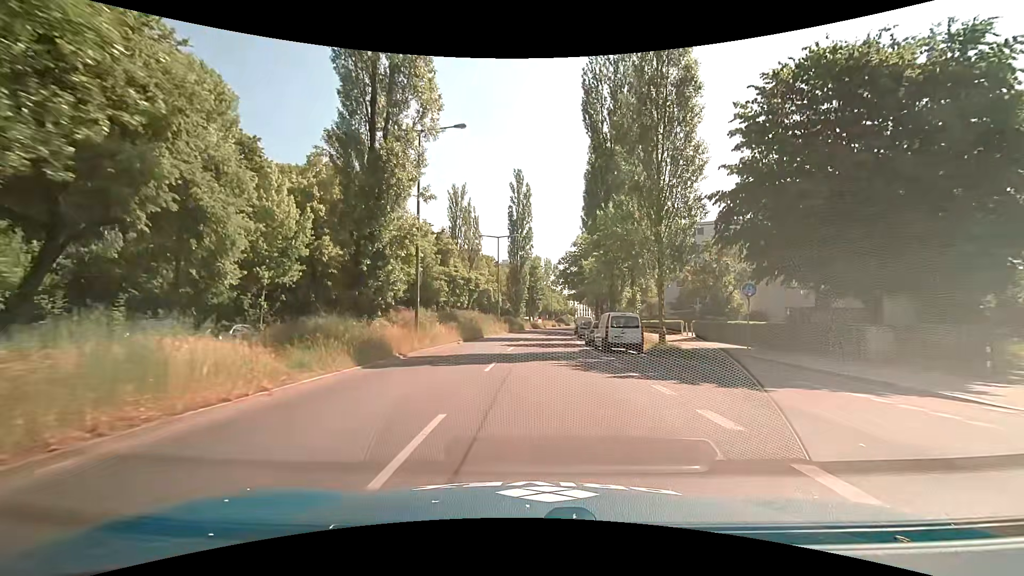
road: secondary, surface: asphalt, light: Day
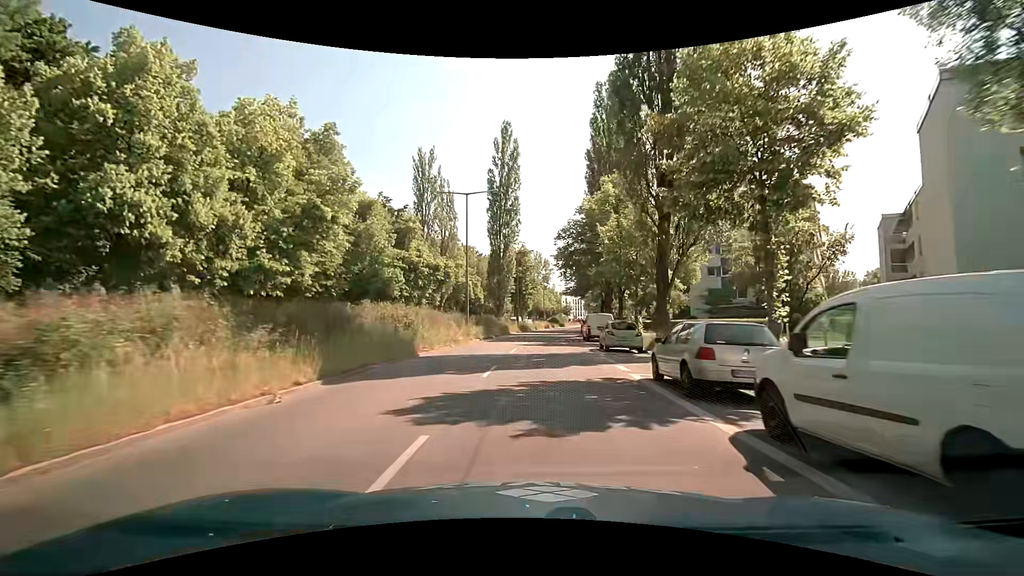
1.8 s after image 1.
(+0.3, +19.2) m; +1°
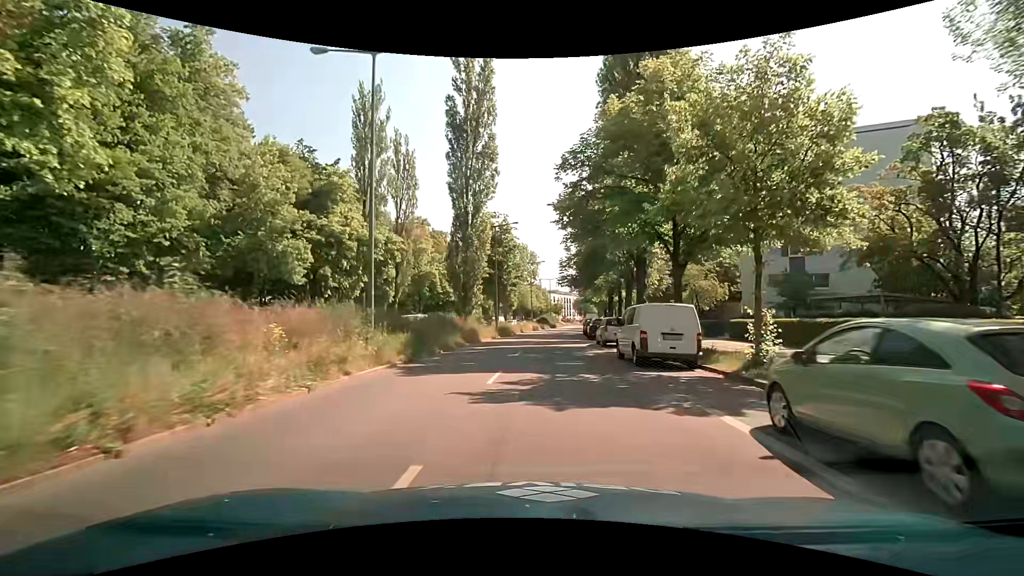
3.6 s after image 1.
(+0.2, +19.3) m; +2°
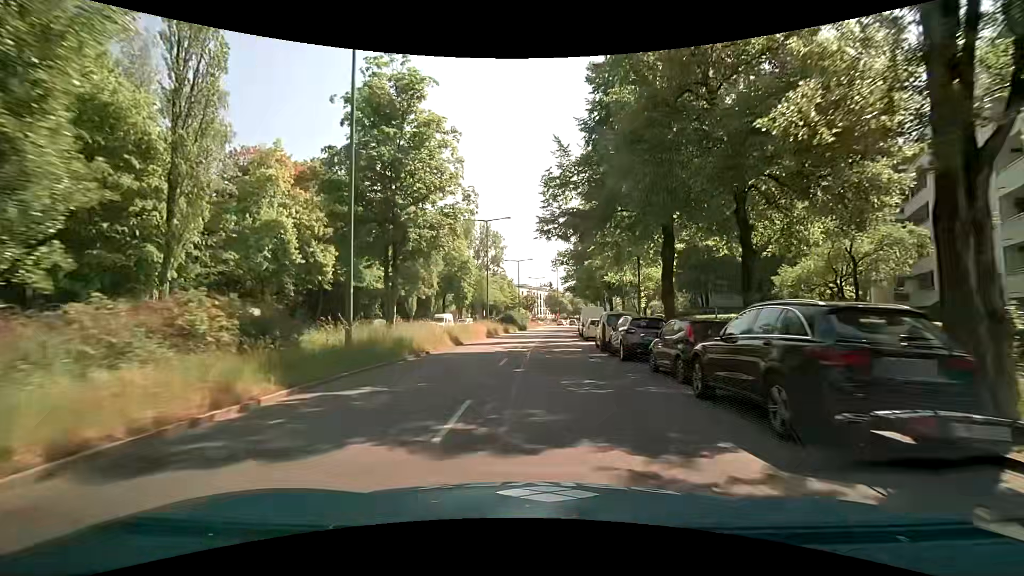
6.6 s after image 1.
(+1.0, +32.5) m; +3°
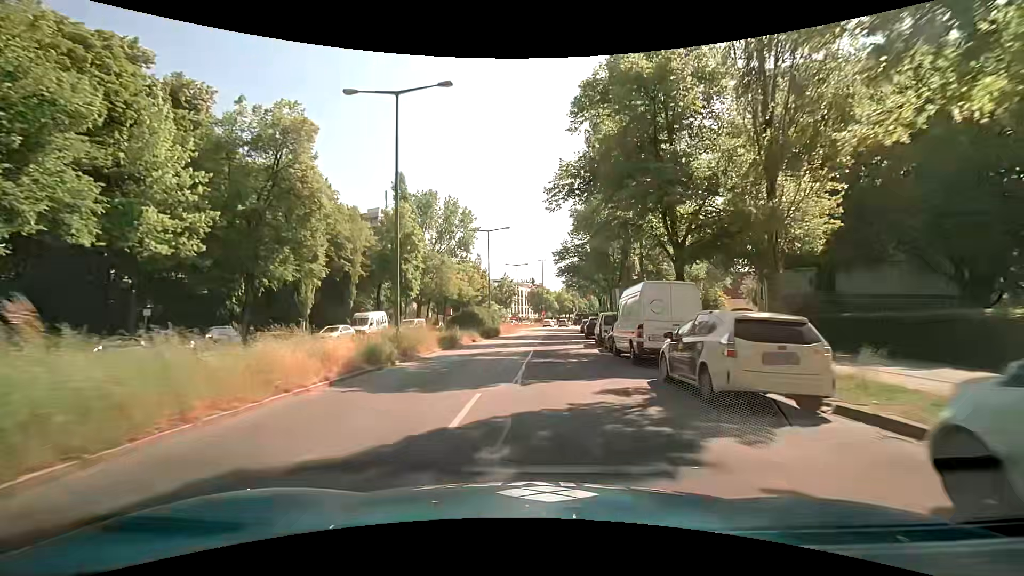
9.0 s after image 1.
(+0.6, +26.3) m; +3°
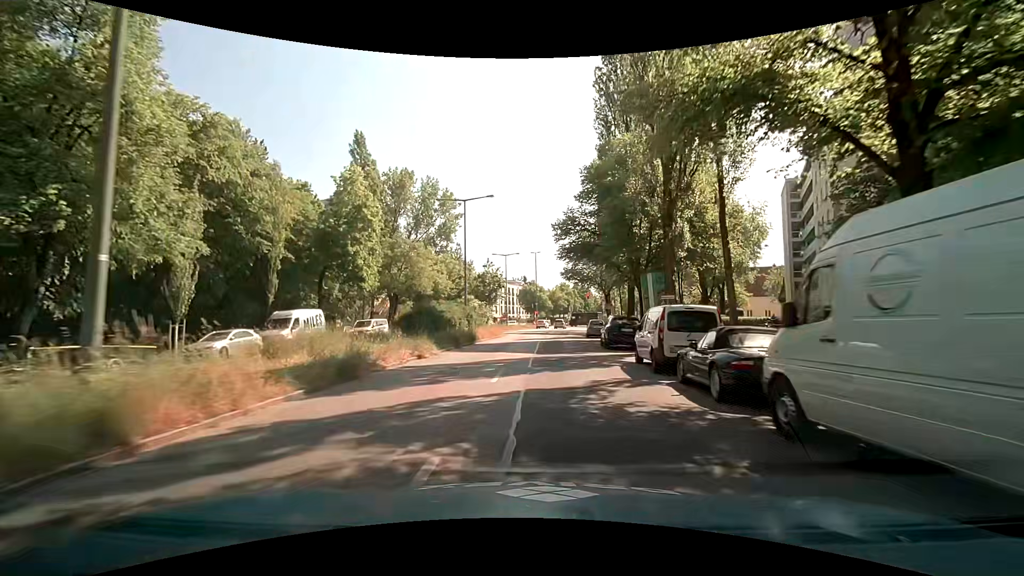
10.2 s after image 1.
(+0.1, +13.1) m; +1°
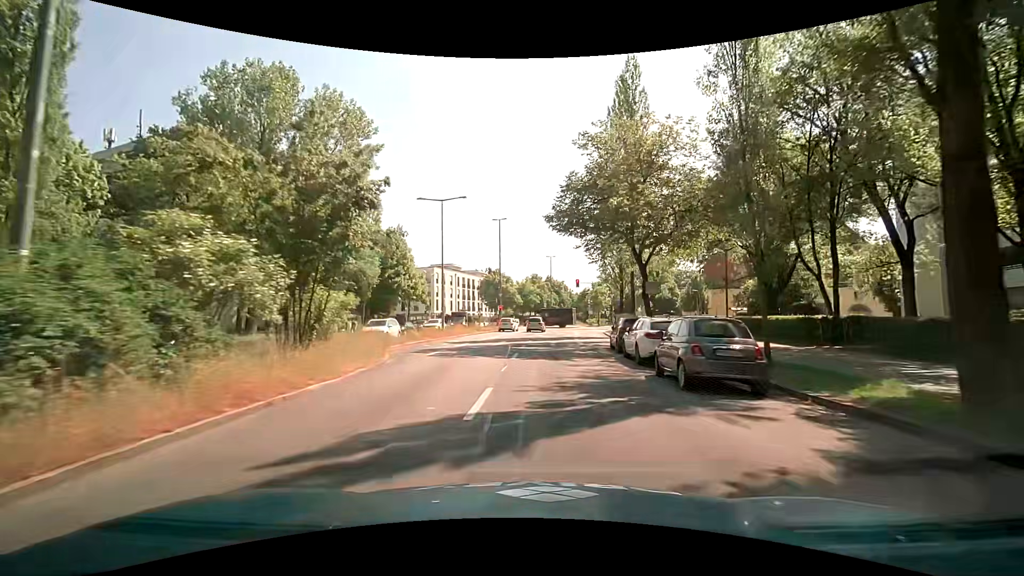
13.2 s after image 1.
(+0.7, +31.1) m; +3°
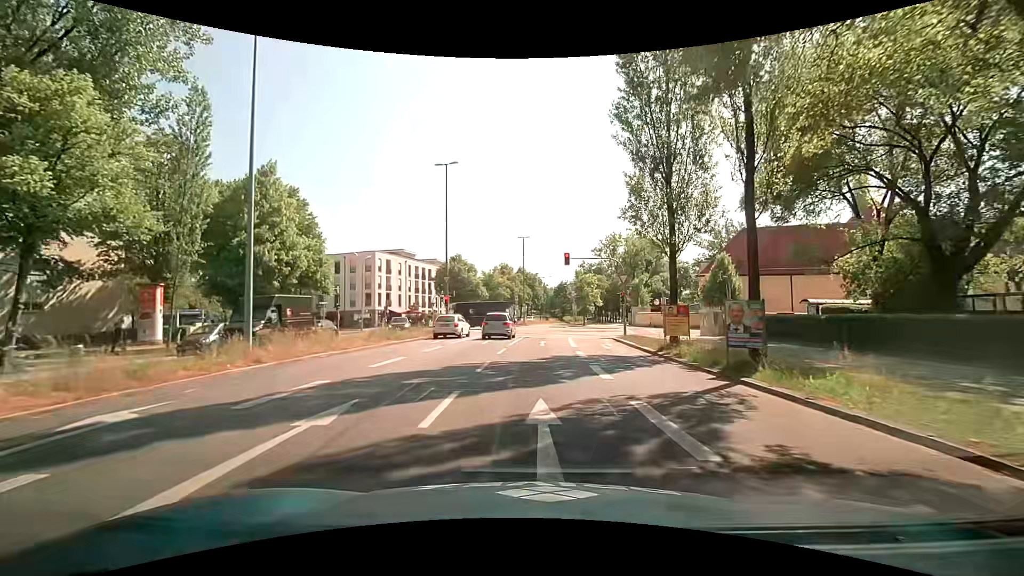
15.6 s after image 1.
(+0.9, +22.5) m; +3°
(0, +10) (0, +20) (+1, +30) (+1, +40) (+2, +50) (+3, +60) (+4, +70) (+5, +80) (+6, +90) (+7, +100) m
